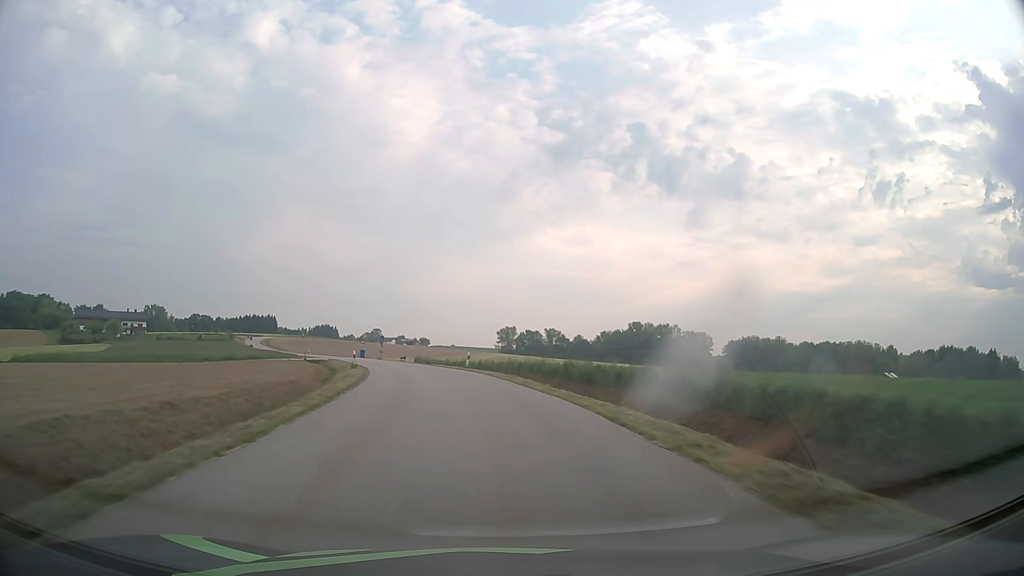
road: tertiary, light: Day
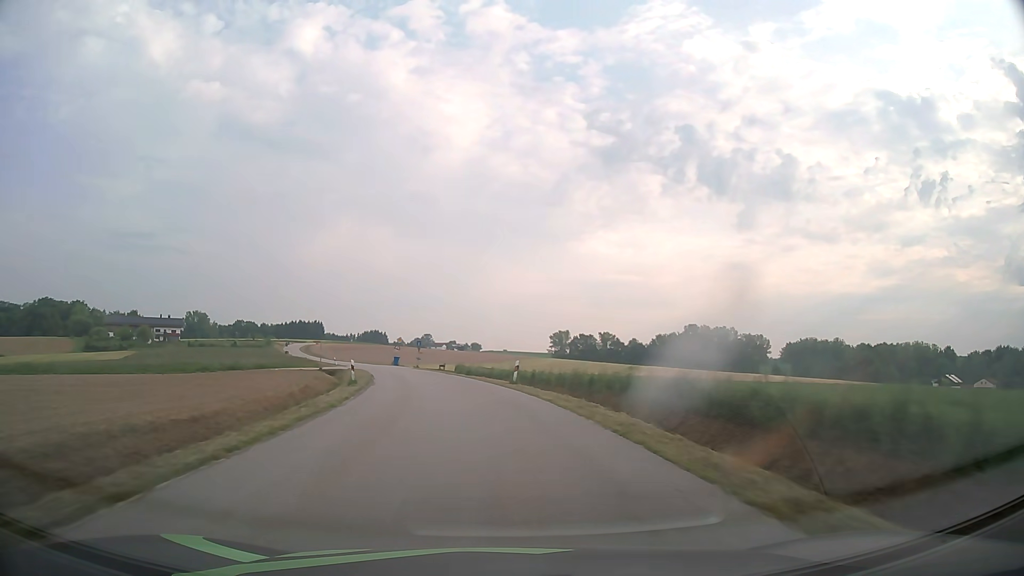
(-0.5, +12.4) m; -5°
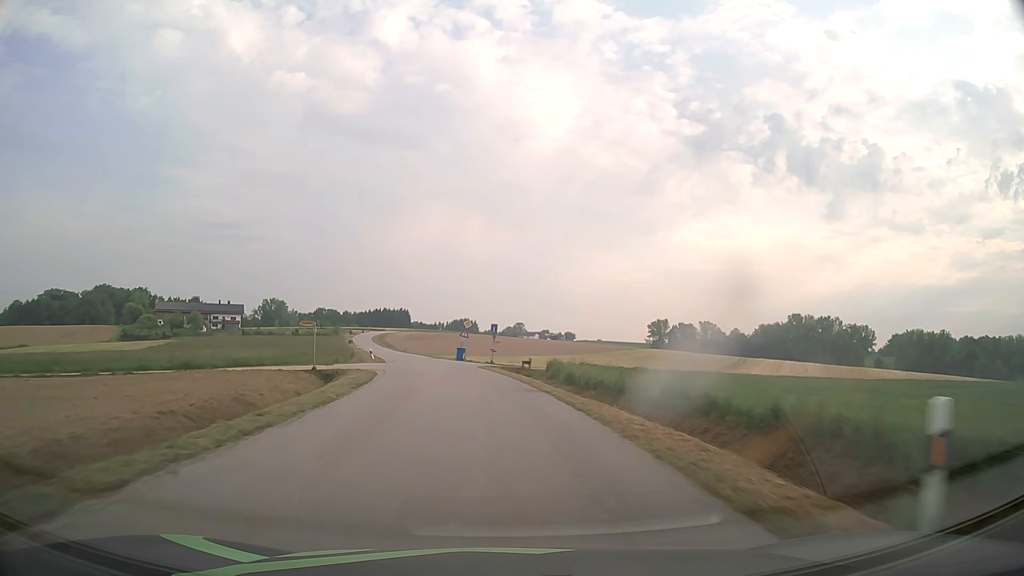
(-1.5, +24.9) m; -7°
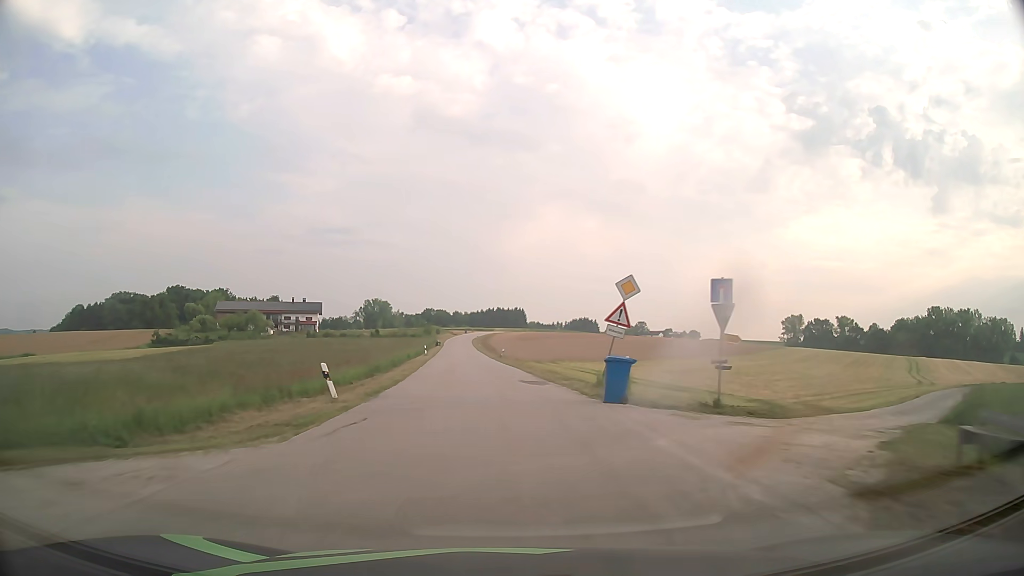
(-3.4, +37.6) m; -10°
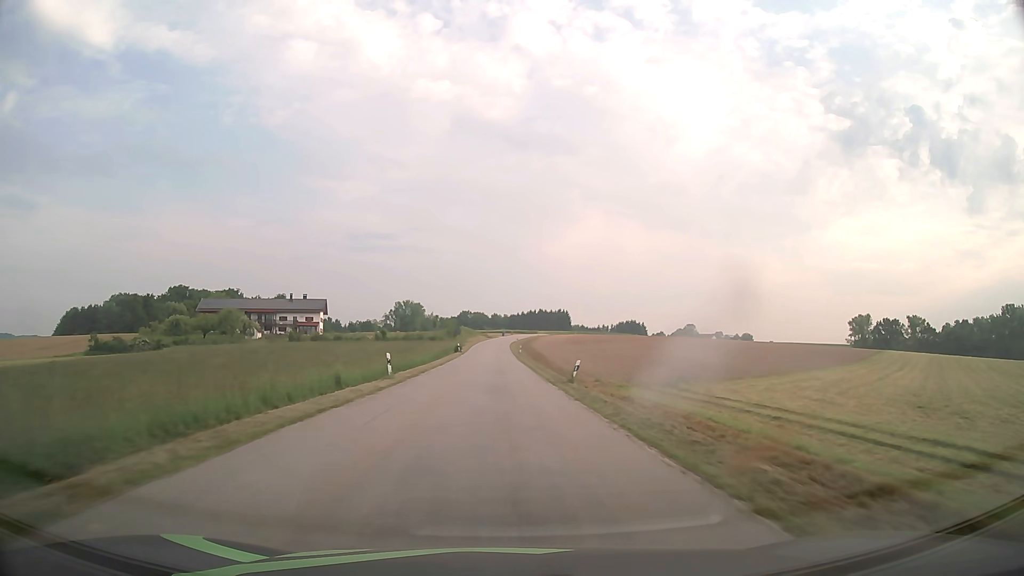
(-1.8, +37.9) m; -4°
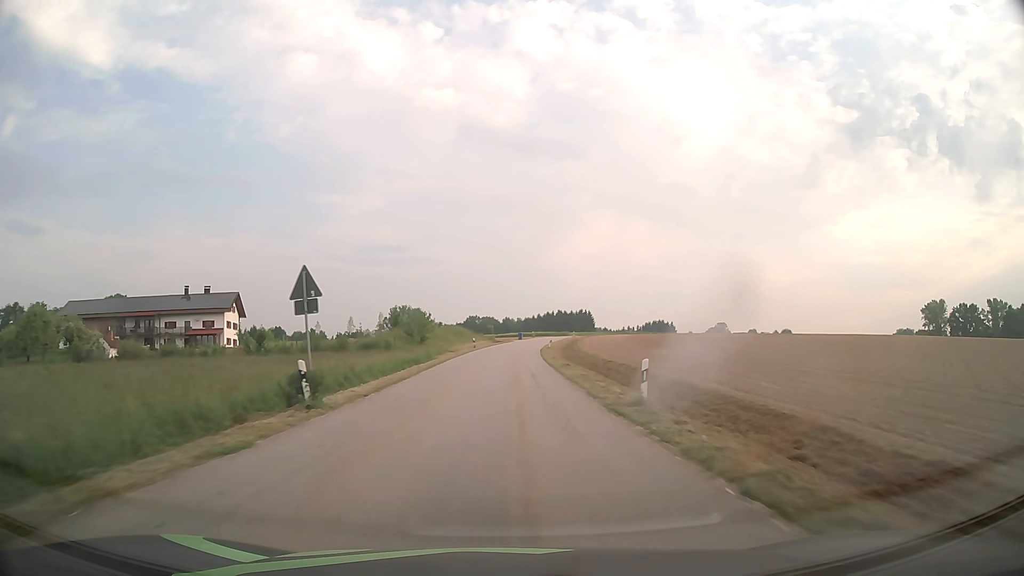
(-0.9, +63.0) m; -1°
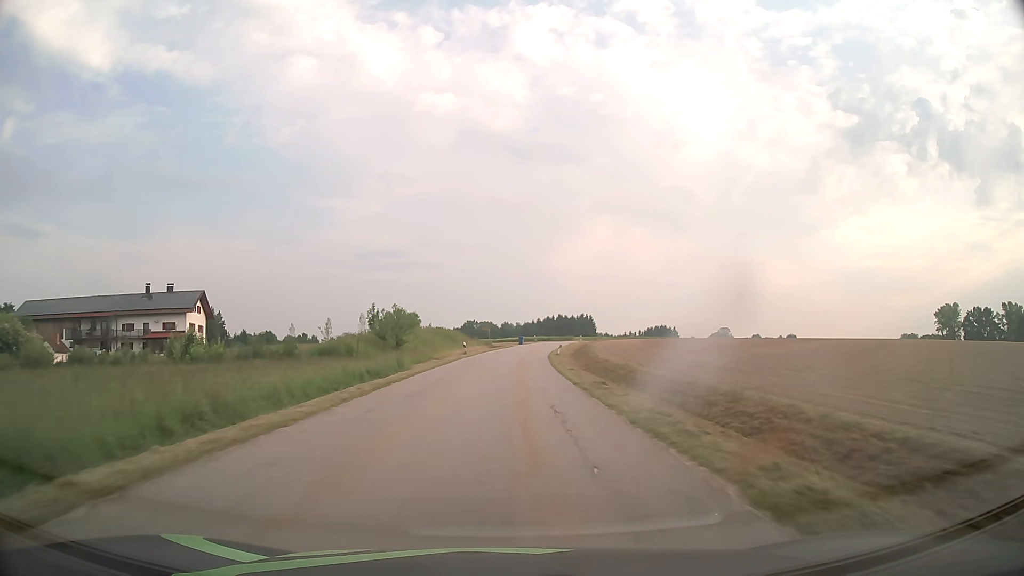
(0.0, +12.5) m; 0°
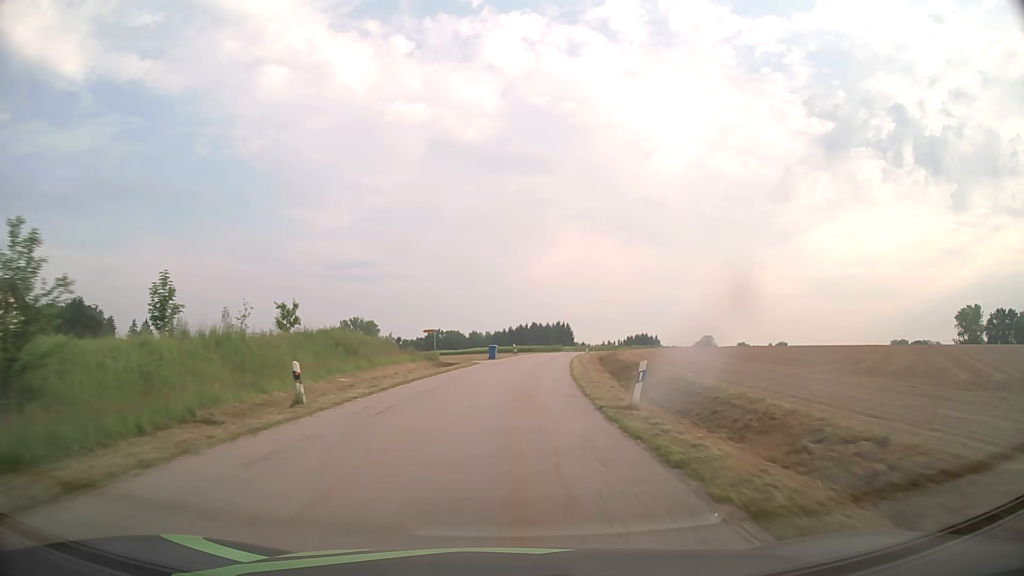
(+0.5, +37.2) m; +2°
(0, +10) (0, +20) (+1, +30) (+2, +40) (+3, +50) (+4, +60) (+6, +70) (+8, +79) (+10, +89) (+13, +99) m
